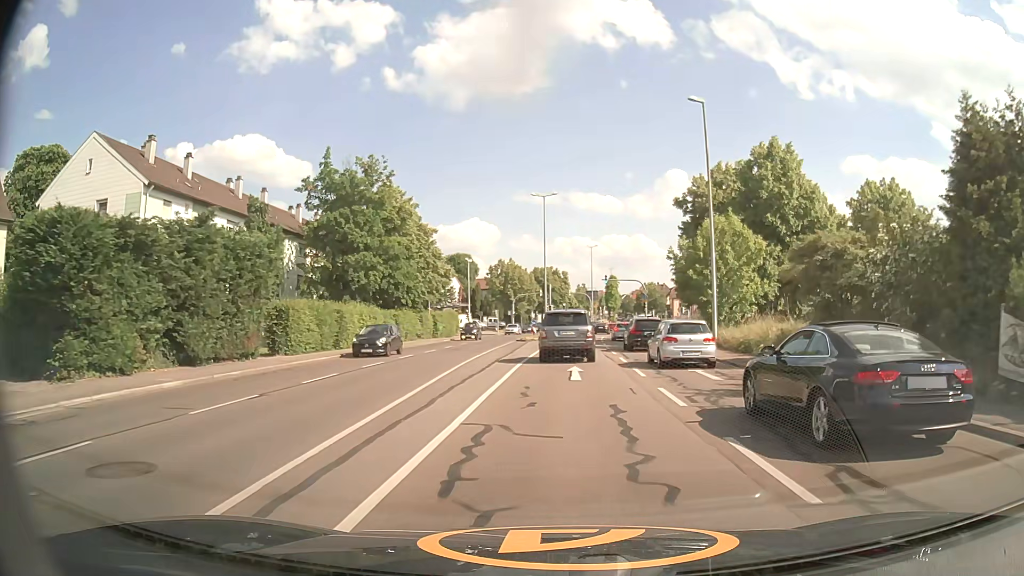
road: primary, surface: asphalt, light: Day
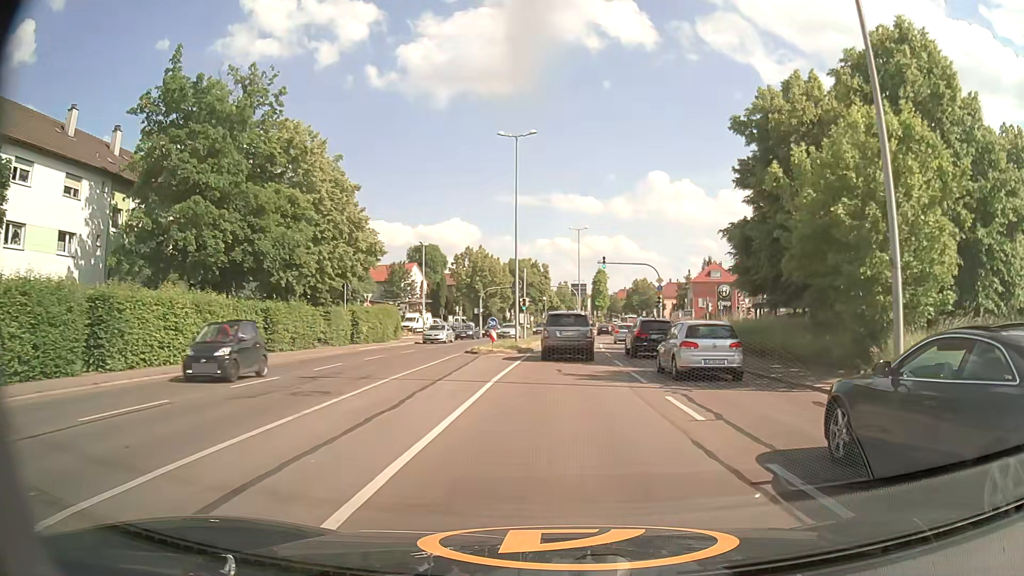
(+0.3, +20.1) m; +2°
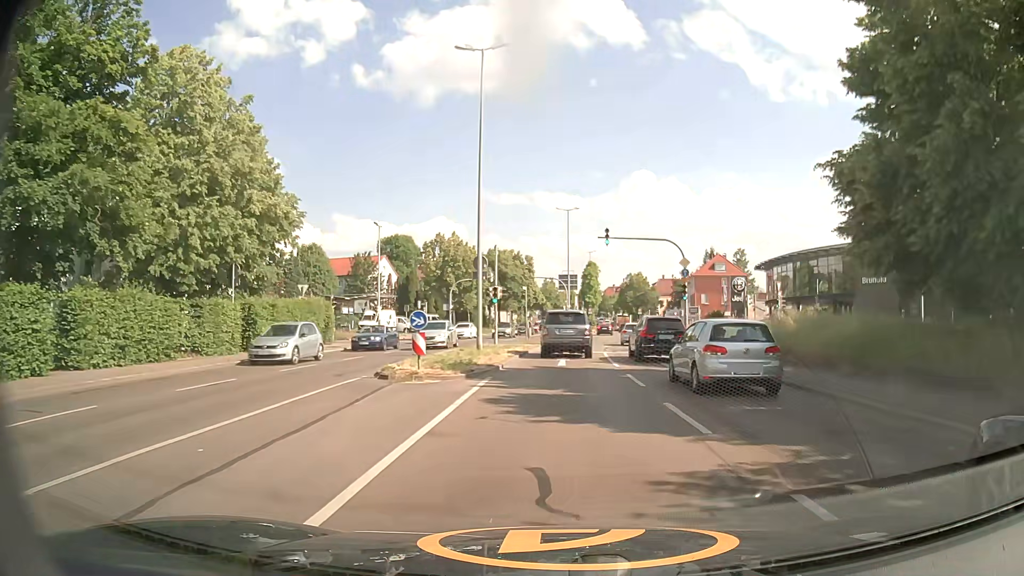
(+0.1, +13.6) m; +1°
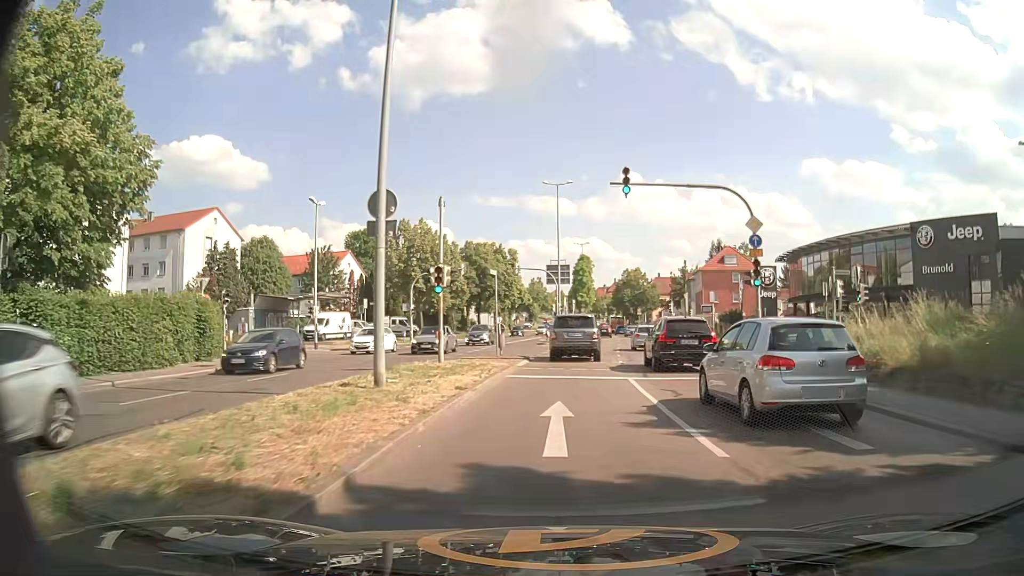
(+0.1, +13.9) m; +1°
(0, +10) (0, +20) (+1, +30) (+2, +40) (+3, +50) (+4, +60) (+5, +70) (+5, +80) (+6, +90) (+7, +100) m
